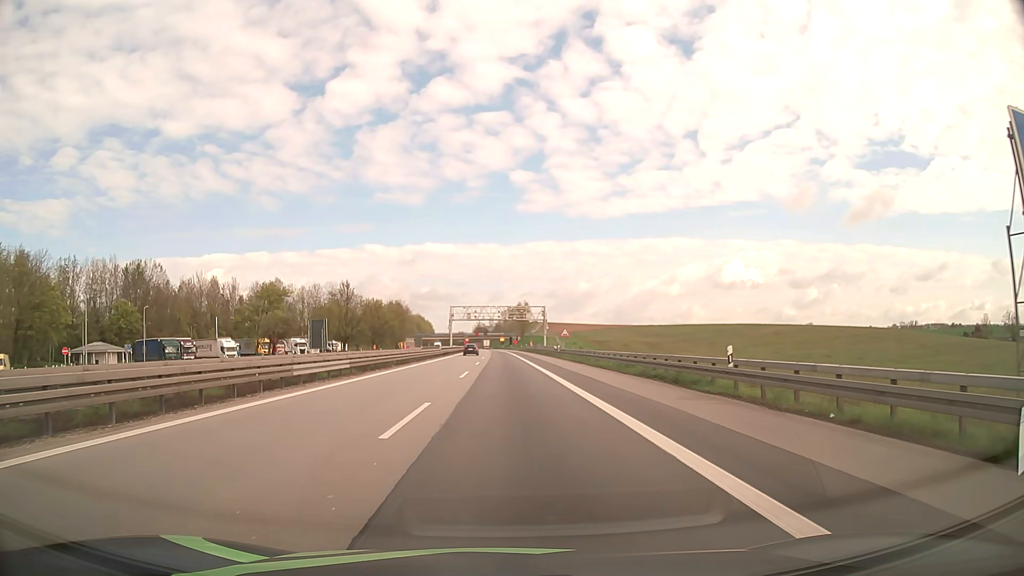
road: motorway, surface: asphalt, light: Day
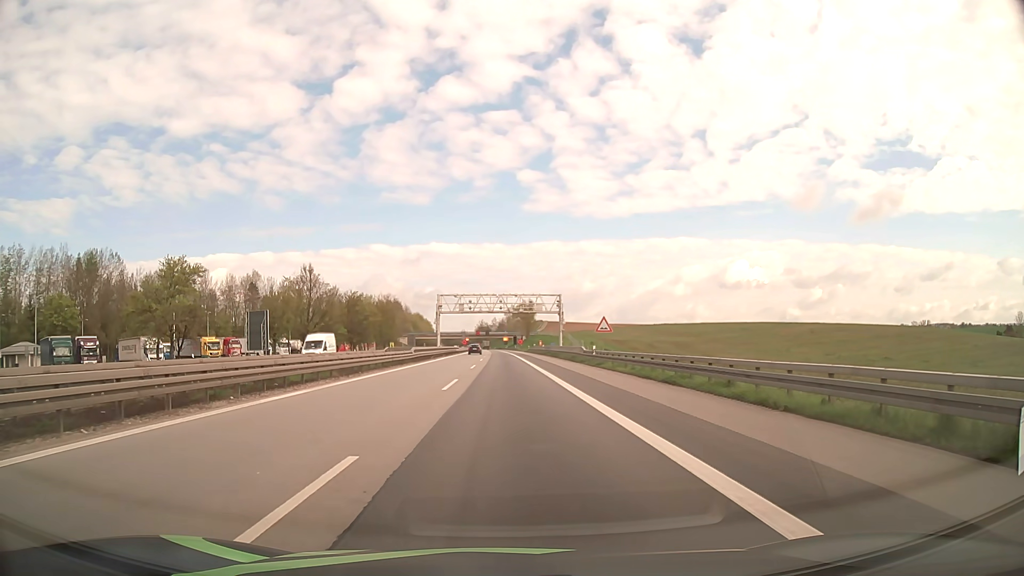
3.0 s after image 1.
(0.0, +25.8) m; 0°
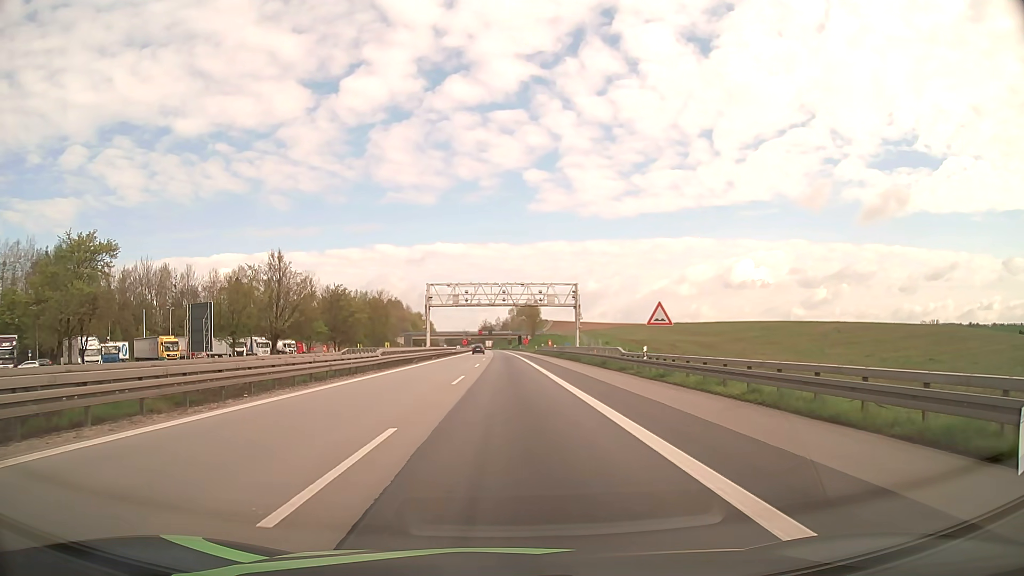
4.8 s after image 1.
(0.0, +15.4) m; 0°
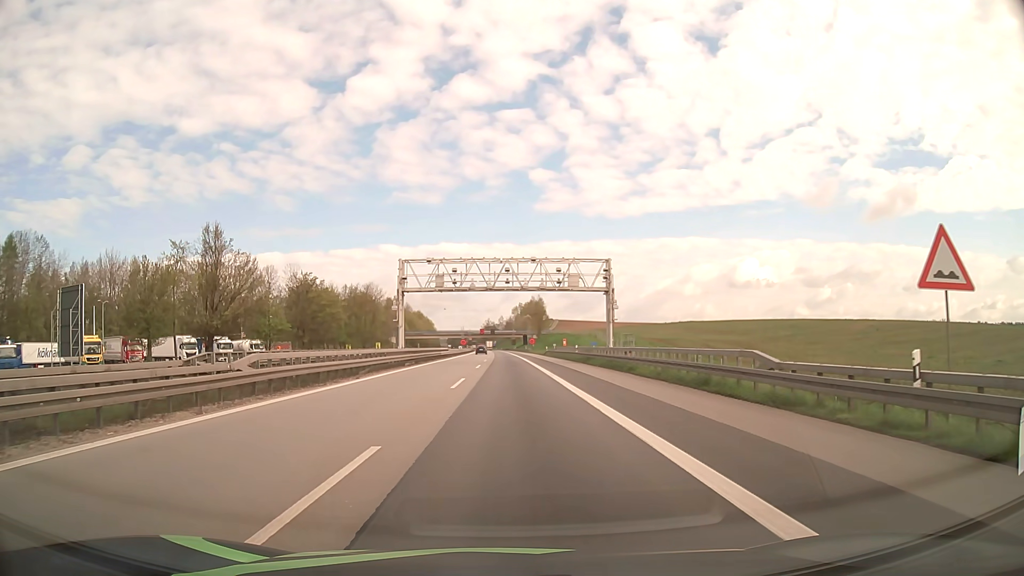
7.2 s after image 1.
(-0.1, +20.1) m; 0°
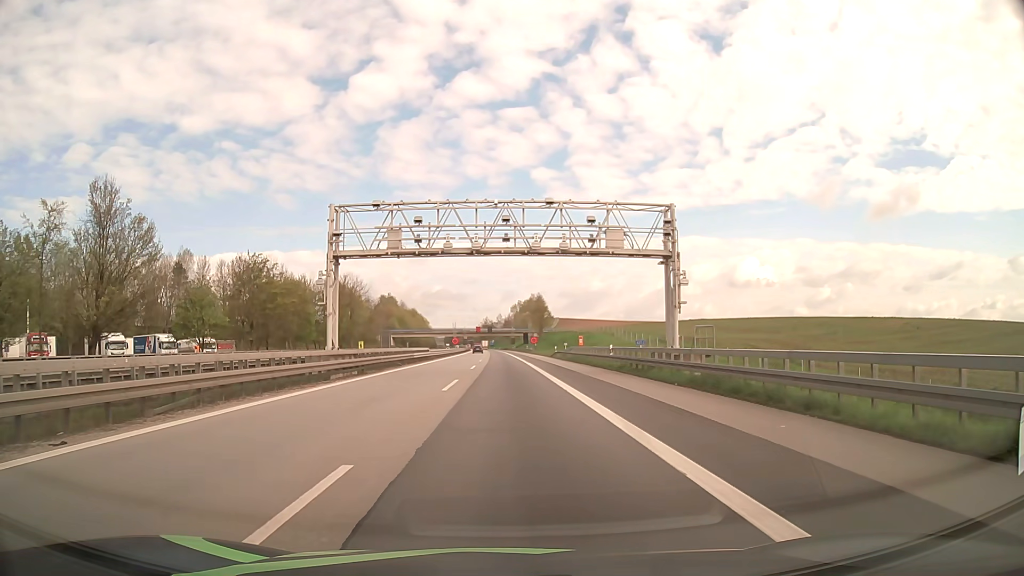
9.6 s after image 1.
(+0.1, +19.6) m; 0°
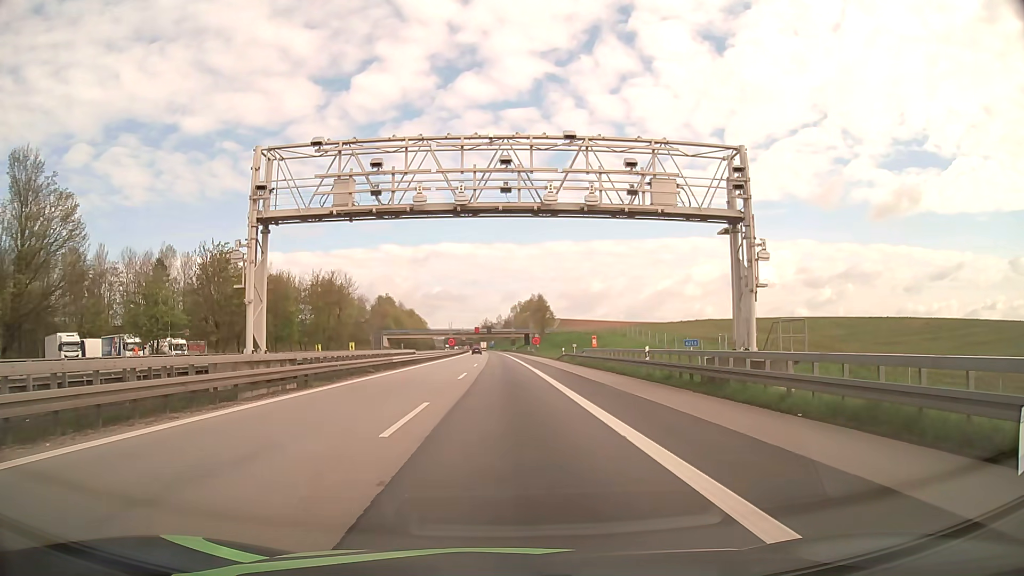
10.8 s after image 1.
(0.0, +9.7) m; 0°
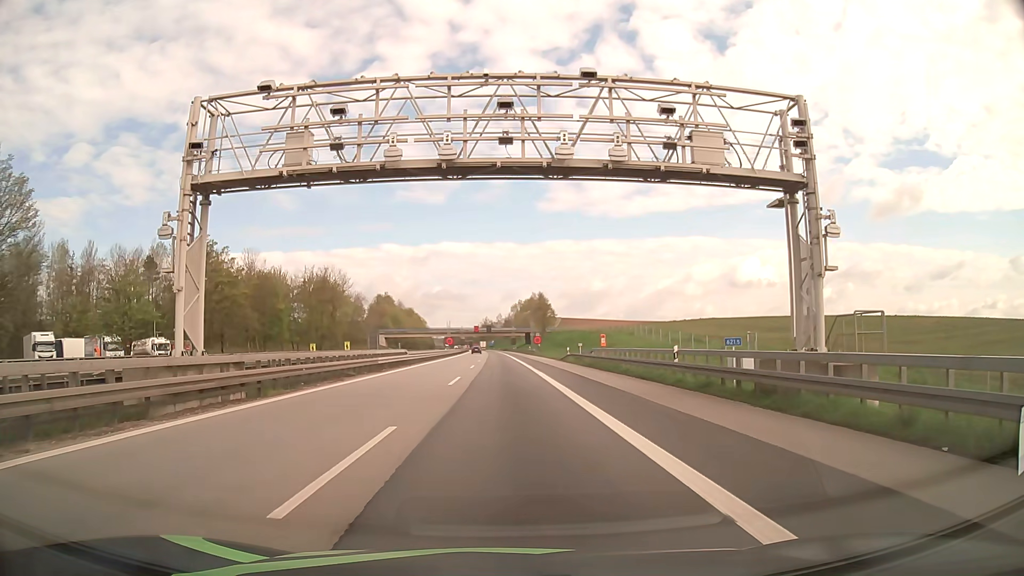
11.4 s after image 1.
(0.0, +4.8) m; 0°
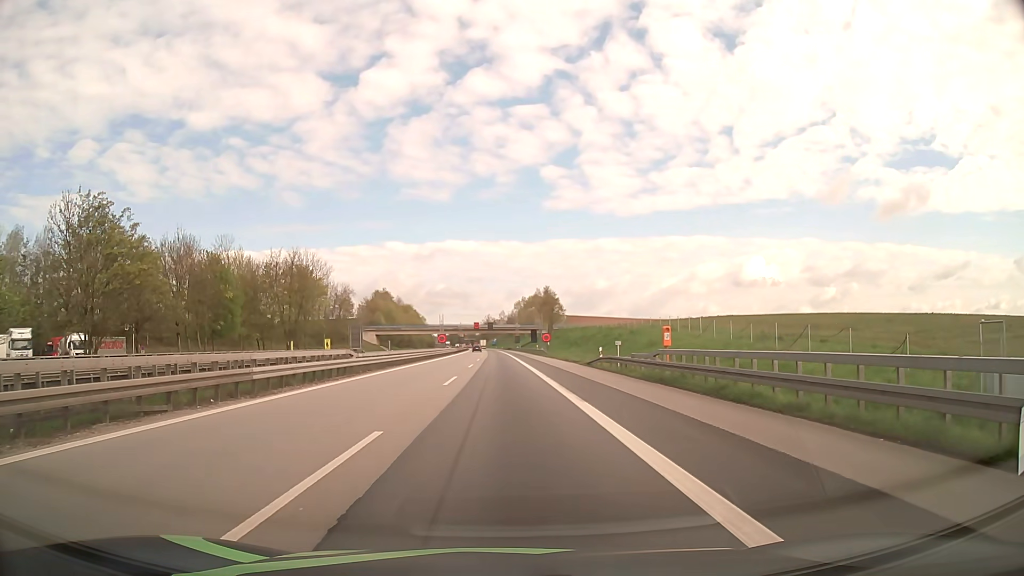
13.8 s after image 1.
(0.0, +18.9) m; 0°
(0, +10) (0, +20) (-1, +30) (-1, +40) (-1, +50) (-1, +60) (-1, +70) (-2, +80) (-2, +90) (-2, +100) m
